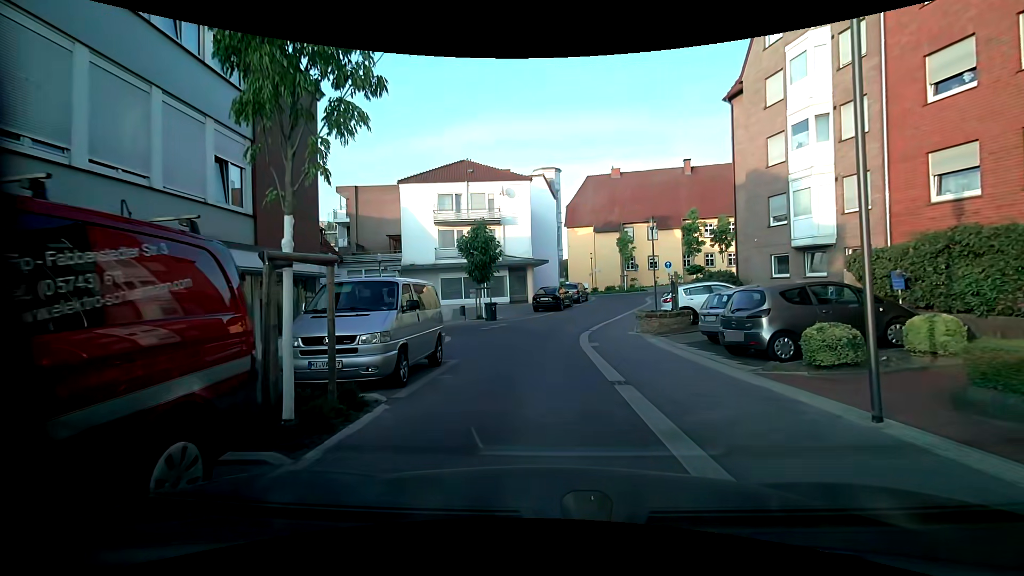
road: residential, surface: paving_stones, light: Day
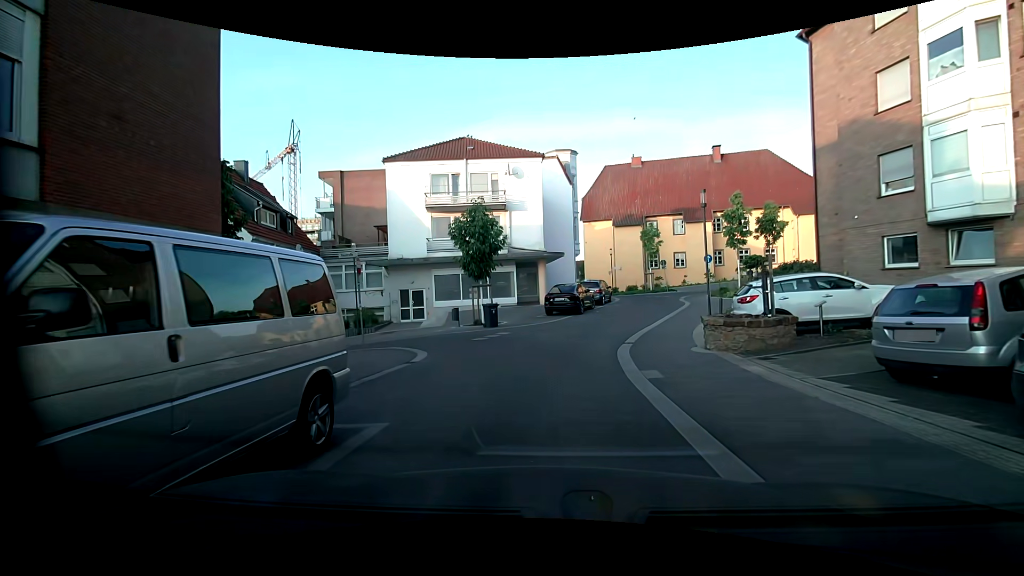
(-0.1, +6.6) m; -2°
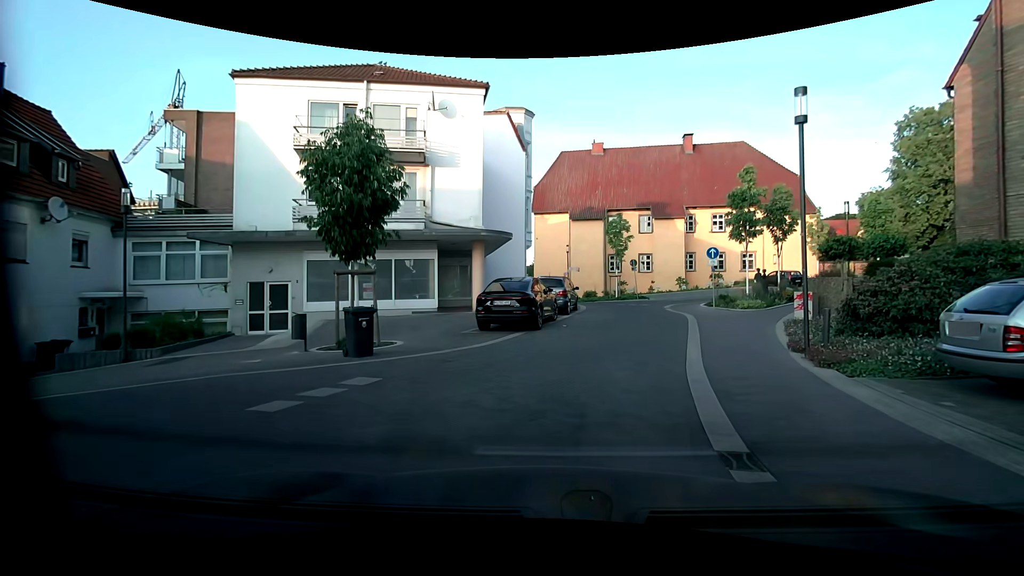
(+0.2, +11.3) m; +7°
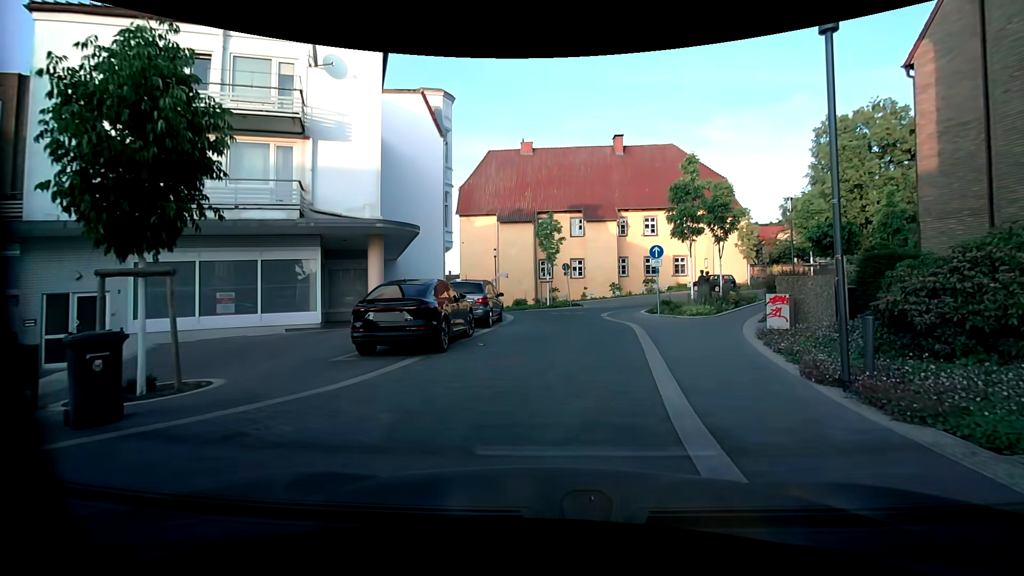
(+0.3, +4.3) m; +8°
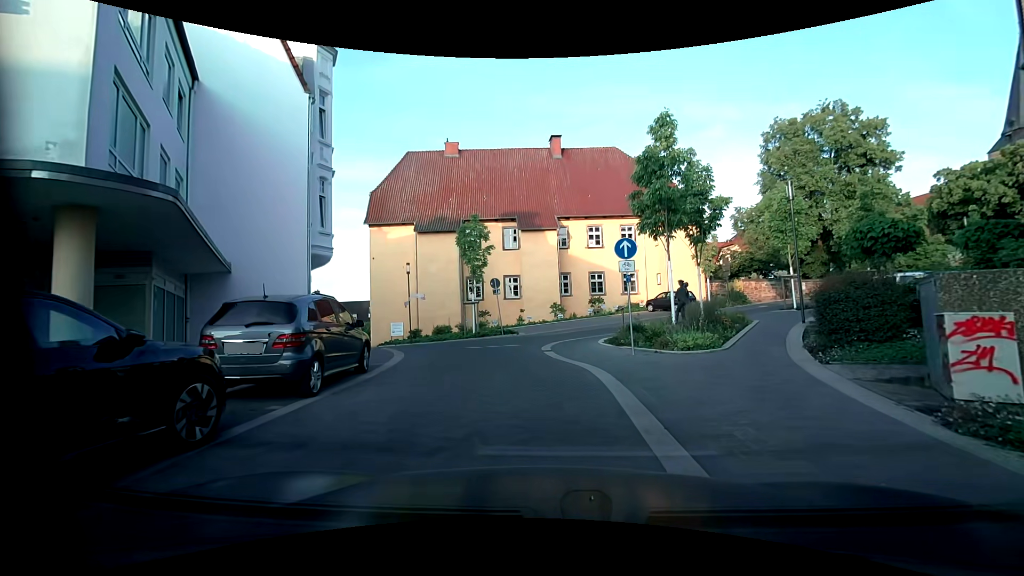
(+0.8, +8.4) m; +9°
